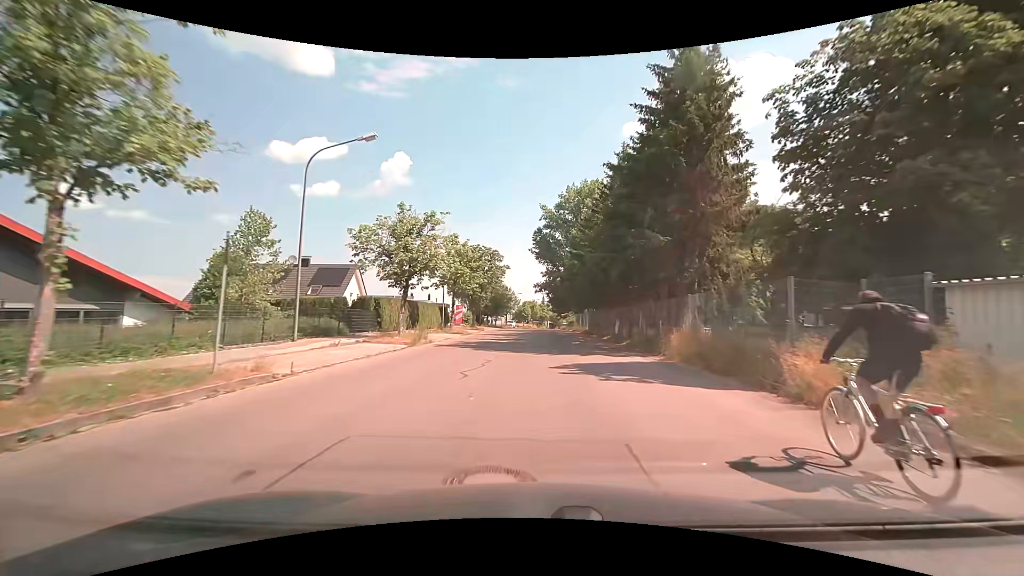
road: unclassified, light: Day
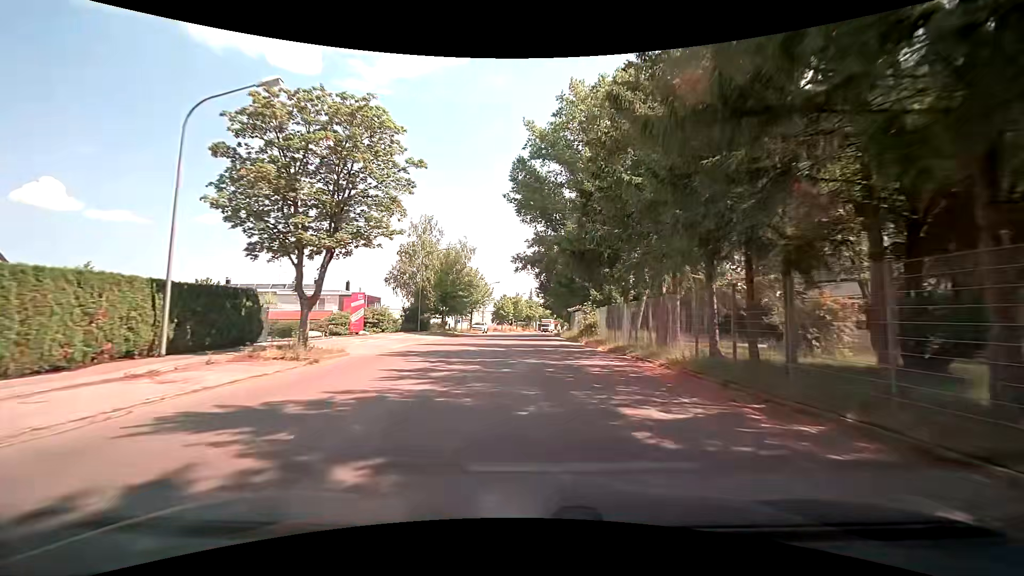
(+0.9, +39.8) m; +1°
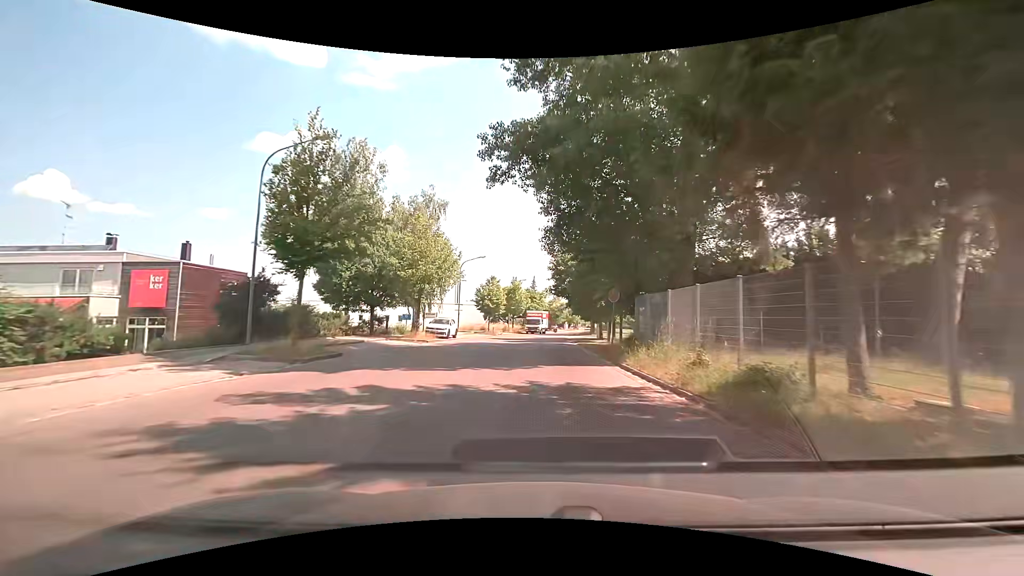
(-0.1, +31.9) m; 0°
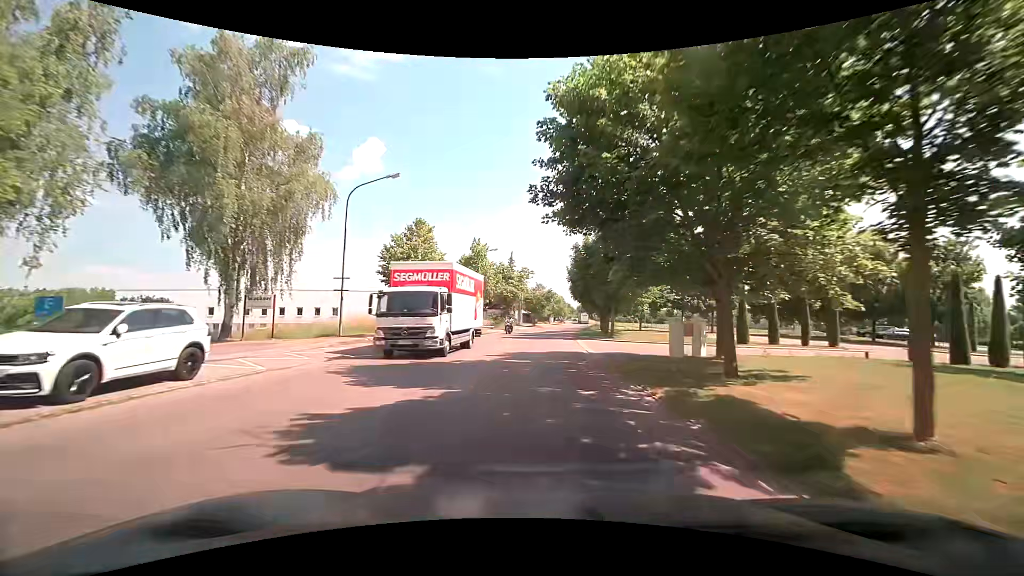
(+0.3, +31.1) m; +2°
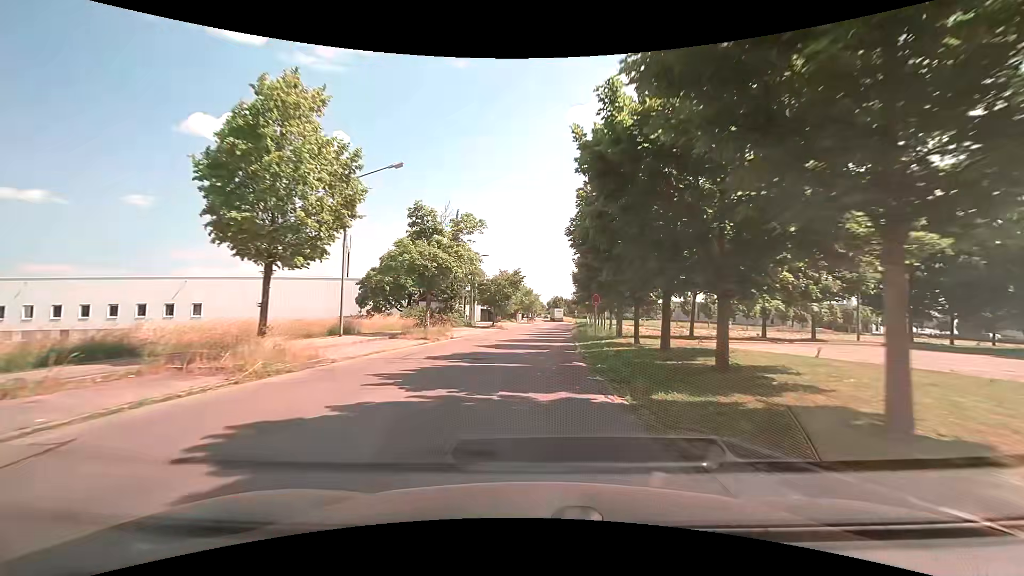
(+0.8, +30.6) m; +3°
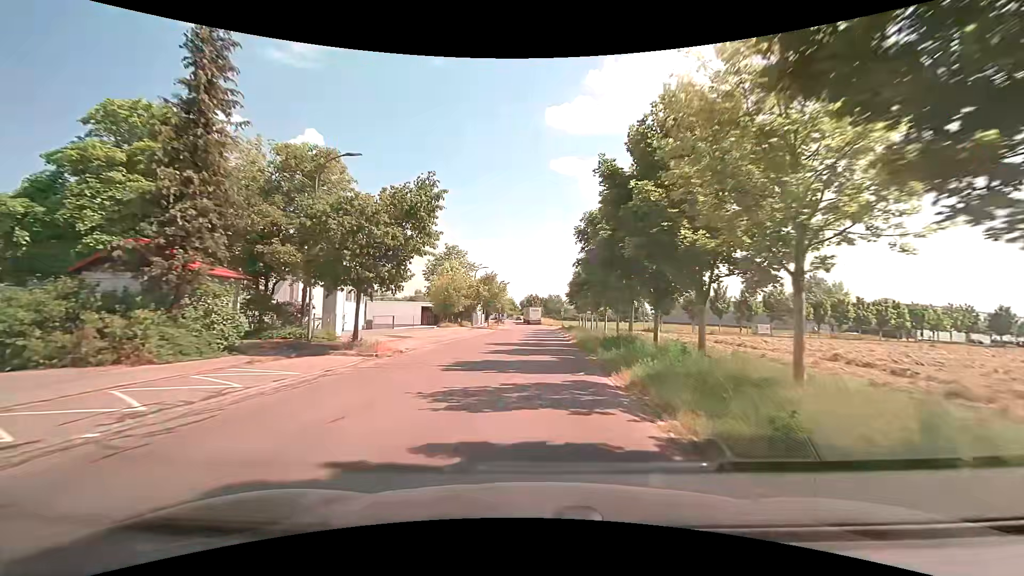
(+1.1, +37.5) m; +3°
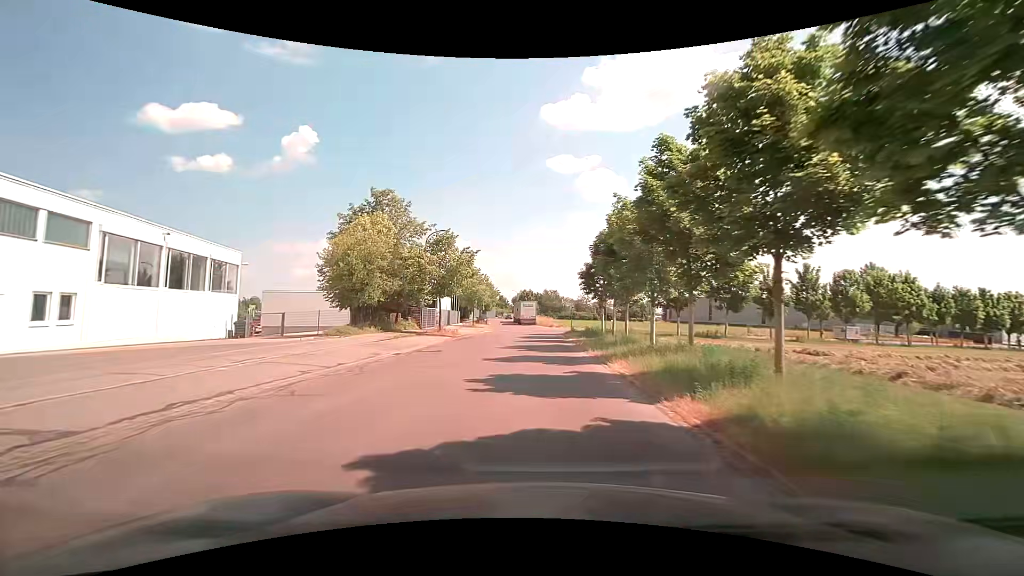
(+0.2, +28.6) m; +1°
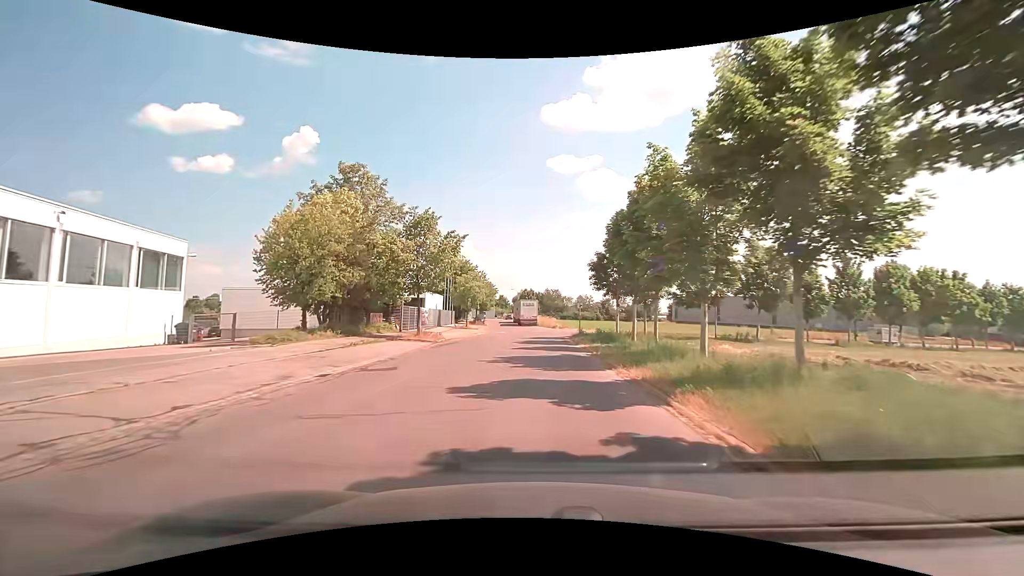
(0.0, +6.6) m; 0°
(0, +10) (0, +20) (0, +30) (+1, +40) (+6, +48) (+14, +54) (+23, +59) (+32, +63) (+41, +68) (+50, +72) m
